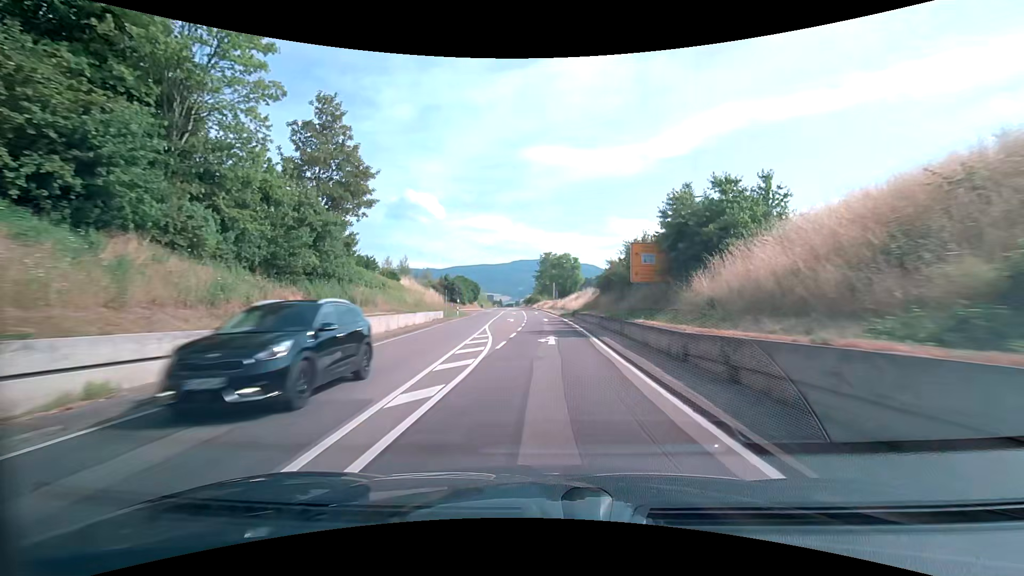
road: secondary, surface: asphalt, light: Day
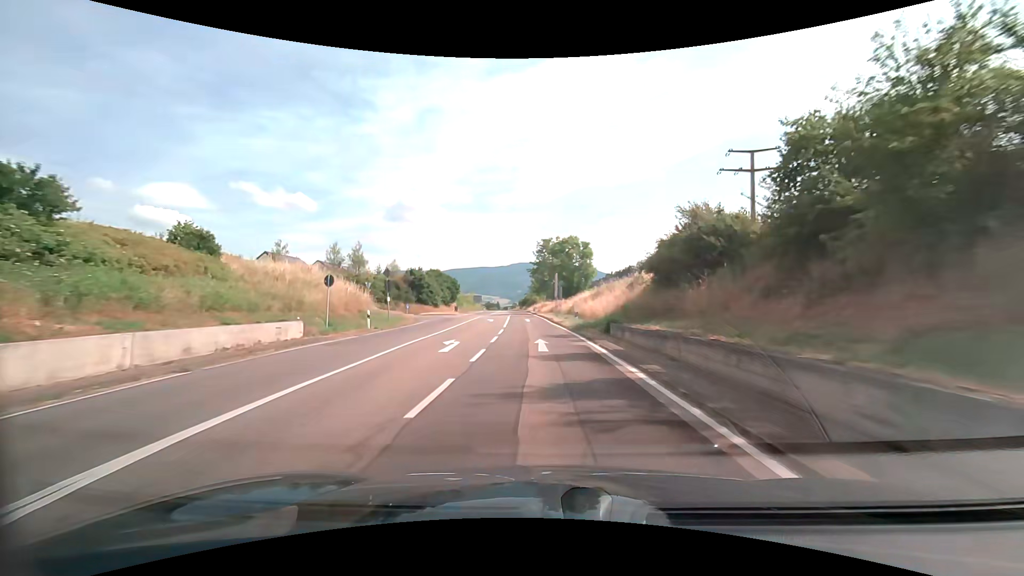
(+0.5, +28.0) m; +1°
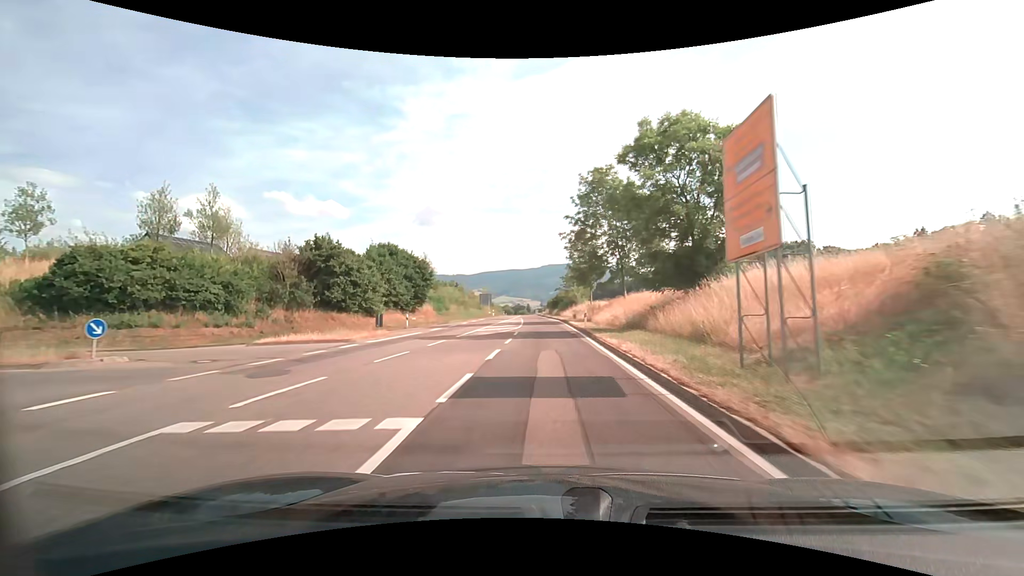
(-1.9, +46.3) m; -4°
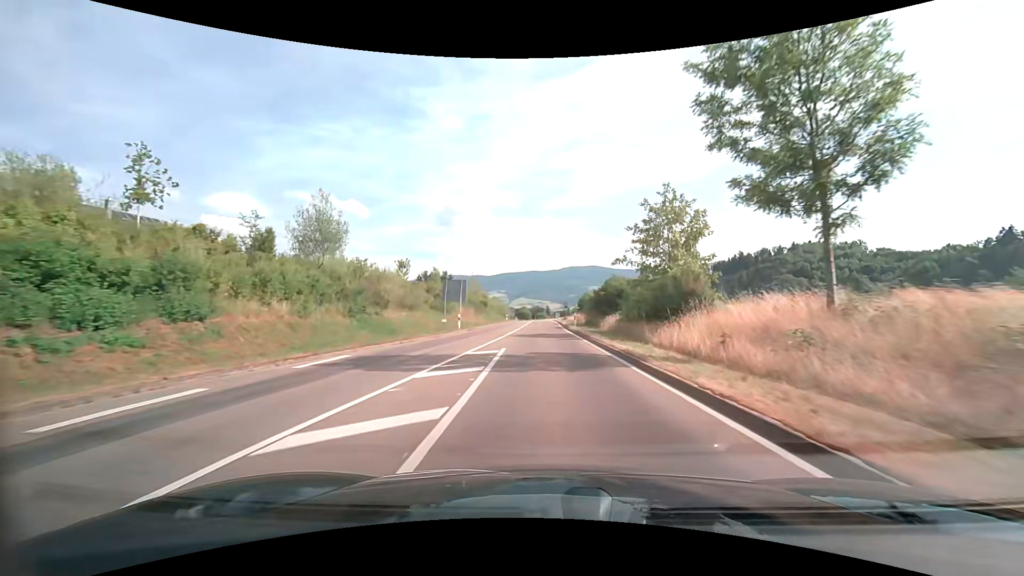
(-0.9, +47.7) m; -2°
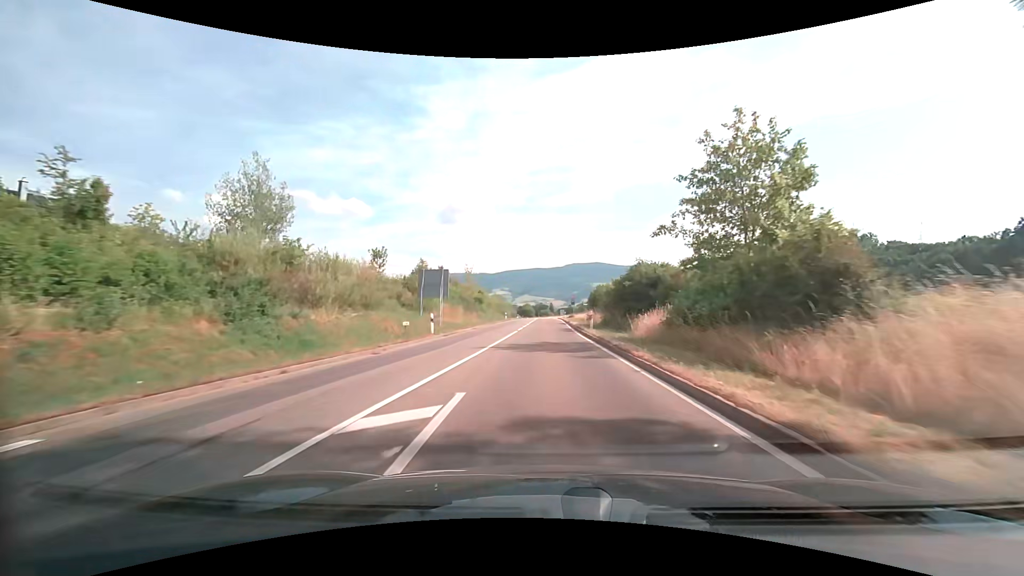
(0.0, +9.8) m; -1°
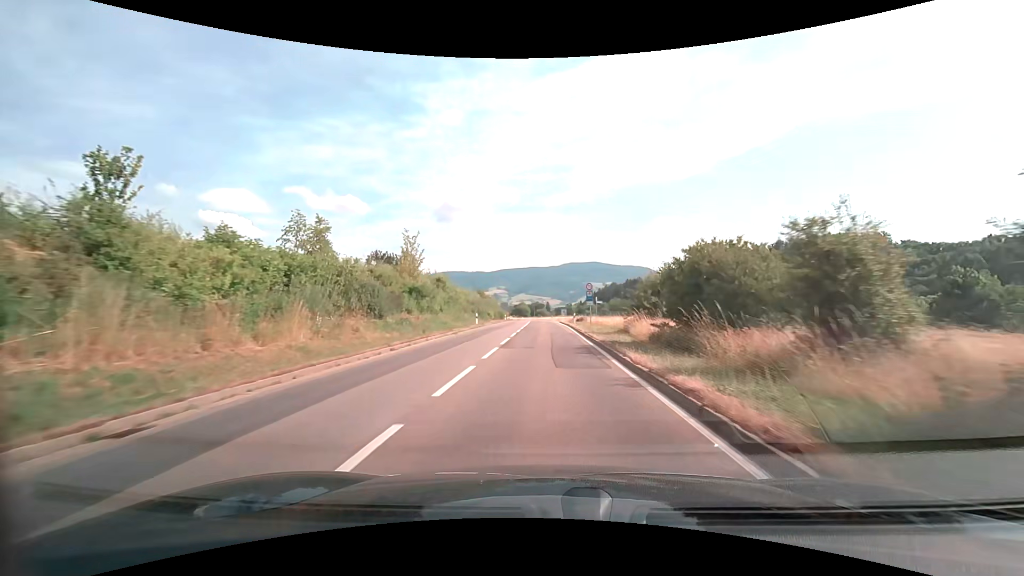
(+0.1, +30.2) m; 0°
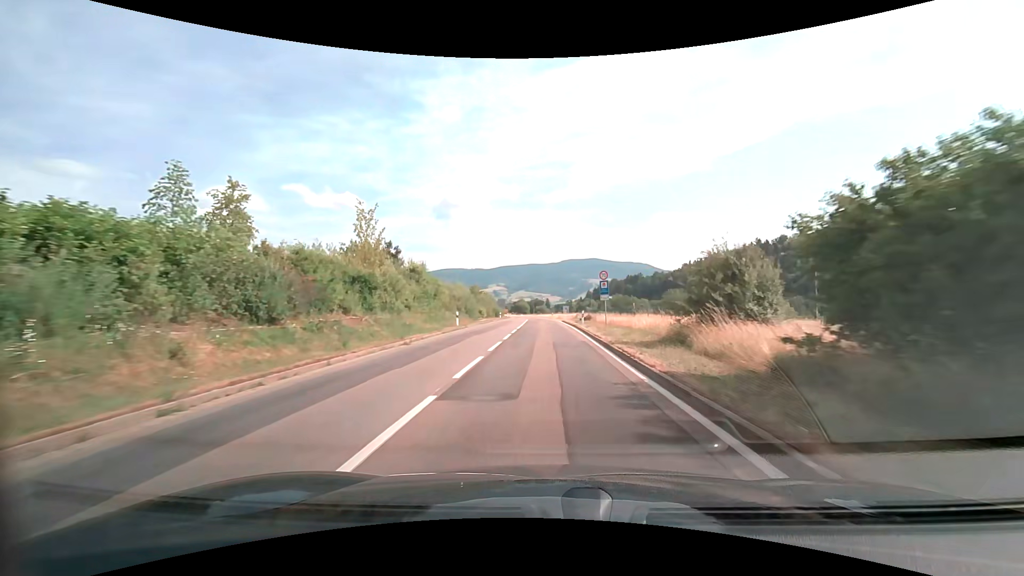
(0.0, +10.2) m; 0°
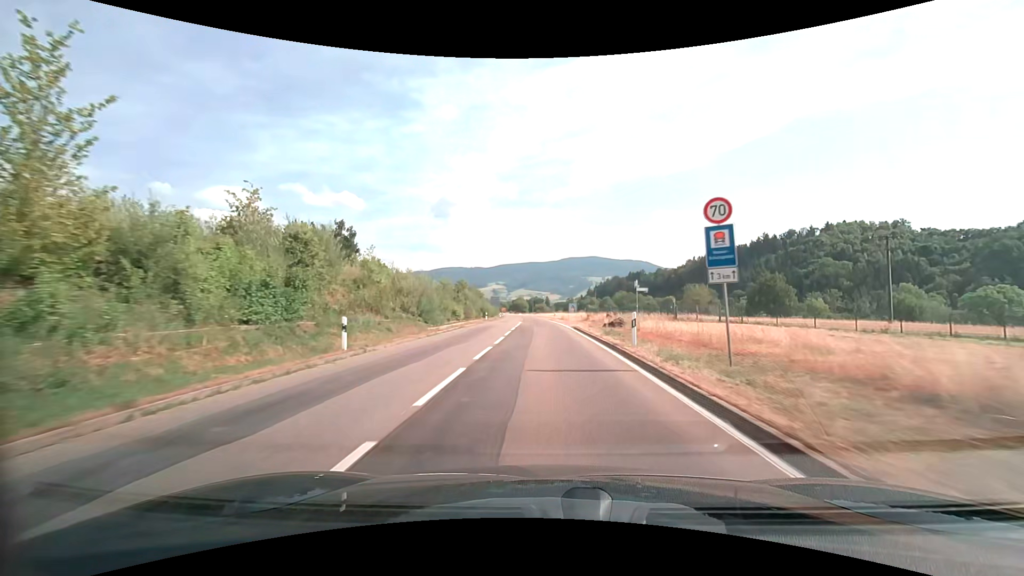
(0.0, +20.5) m; 0°
(0, +10) (0, +20) (0, +30) (-1, +40) (-1, +50) (-1, +60) (-2, +70) (-2, +80) (-2, +90) (-3, +100) m
